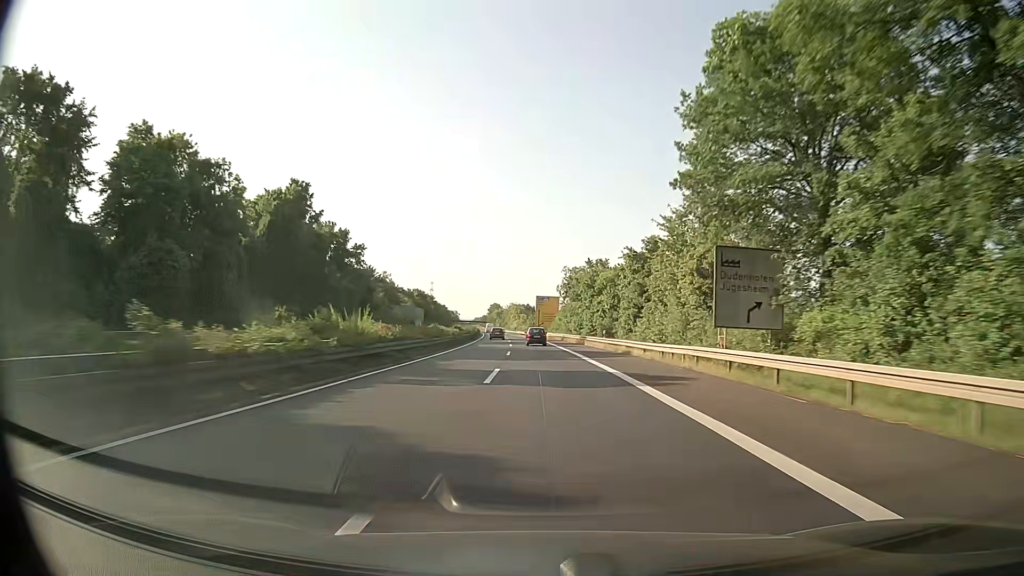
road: trunk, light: Day
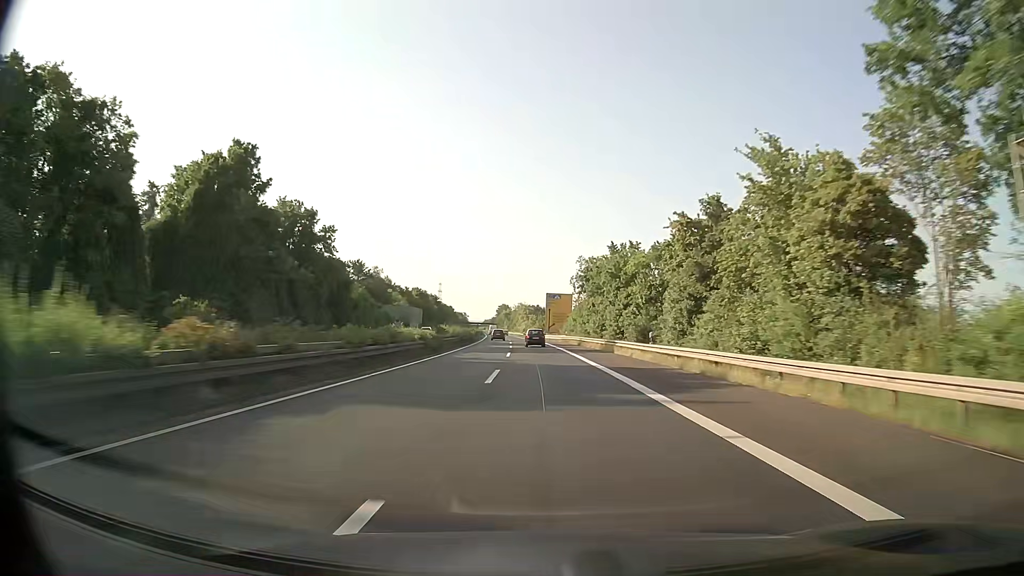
(-0.1, +17.6) m; -1°
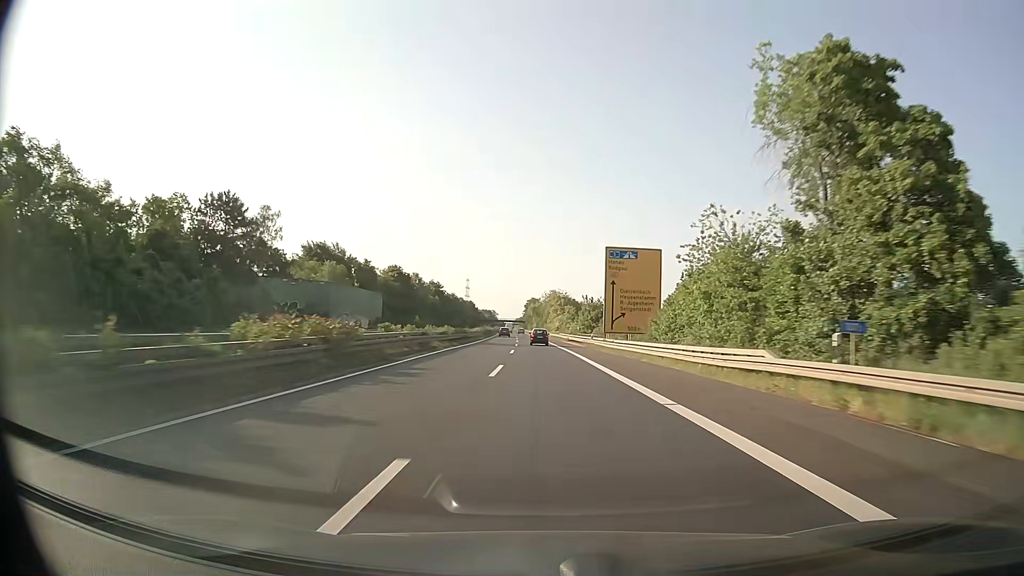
(-2.1, +70.4) m; -3°
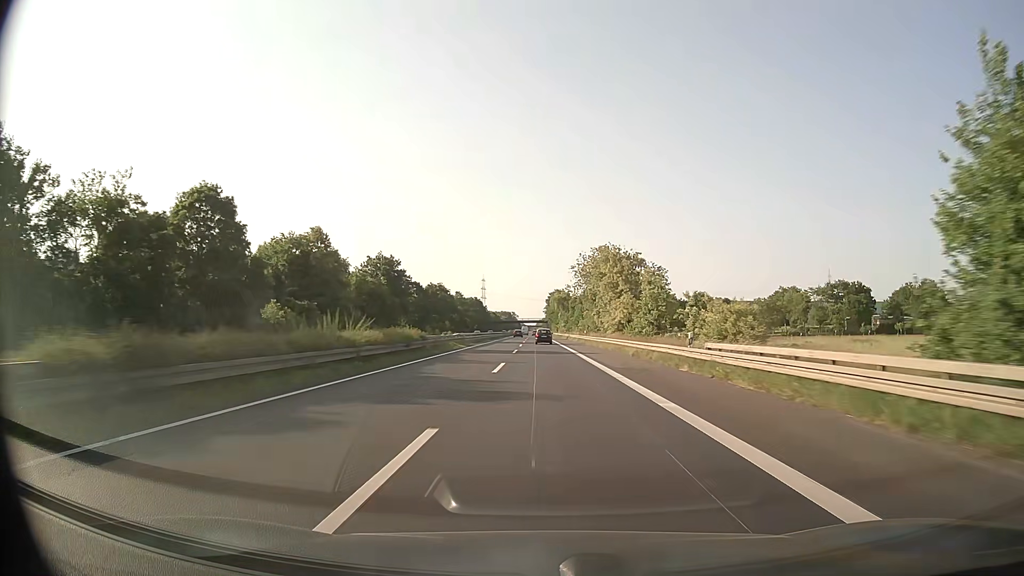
(-2.1, +88.0) m; -2°
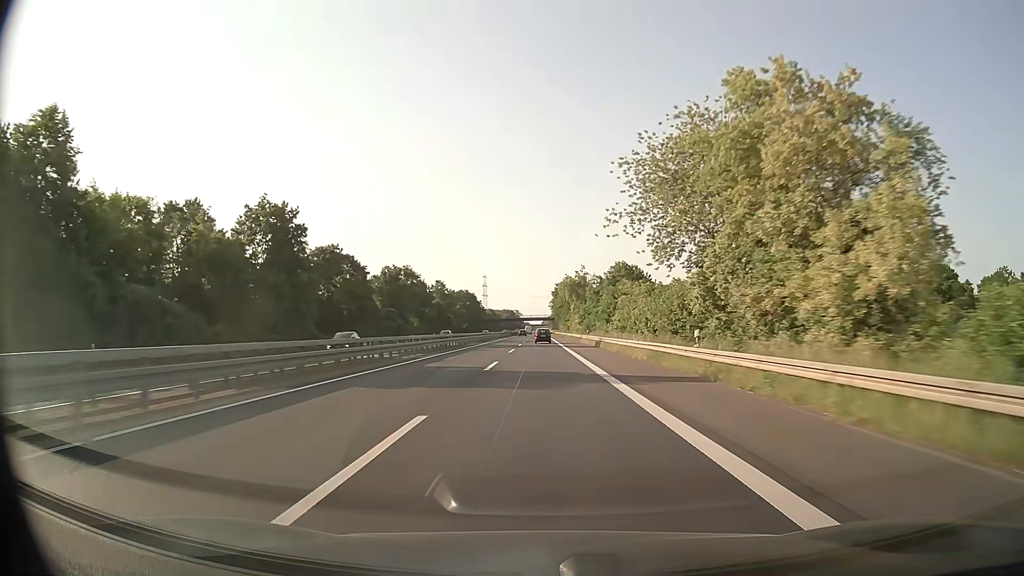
(-0.1, +52.7) m; 0°
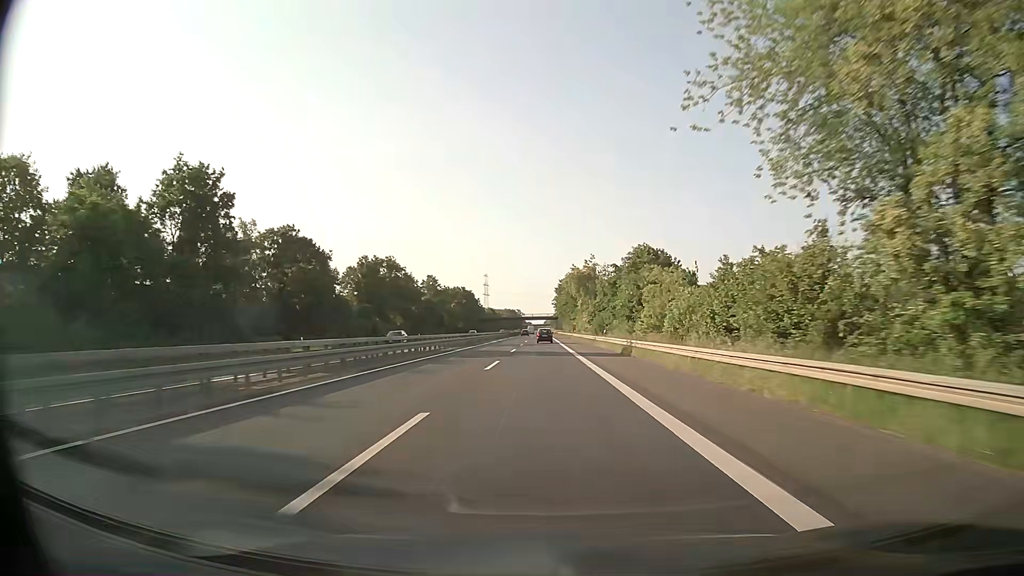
(0.0, +17.5) m; 0°
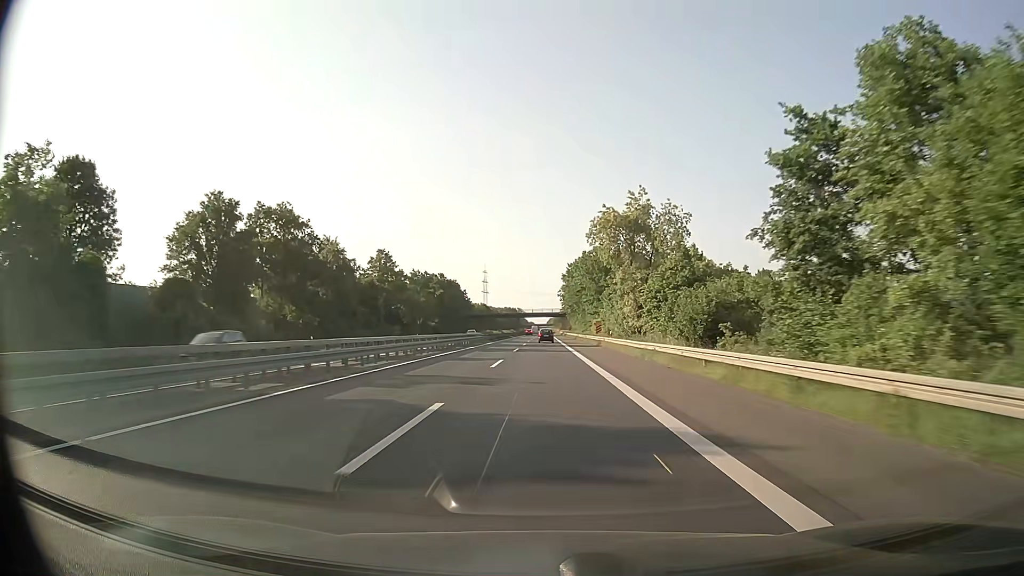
(-0.1, +52.6) m; 0°
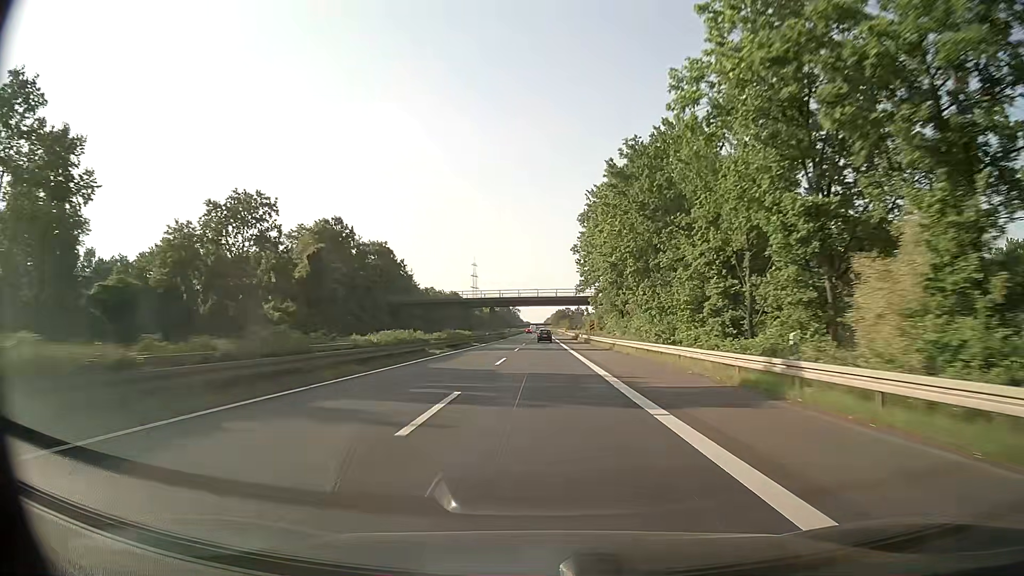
(+0.1, +87.6) m; 0°
(0, +10) (0, +20) (0, +30) (0, +40) (0, +50) (0, +60) (0, +70) (0, +80) (0, +90) (0, +100) m
